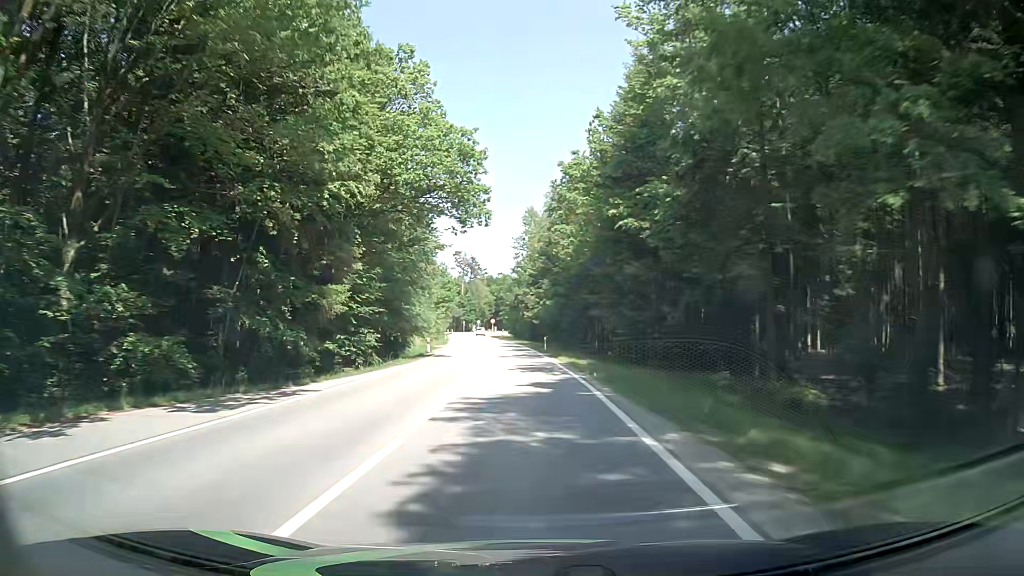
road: tertiary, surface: asphalt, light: Day
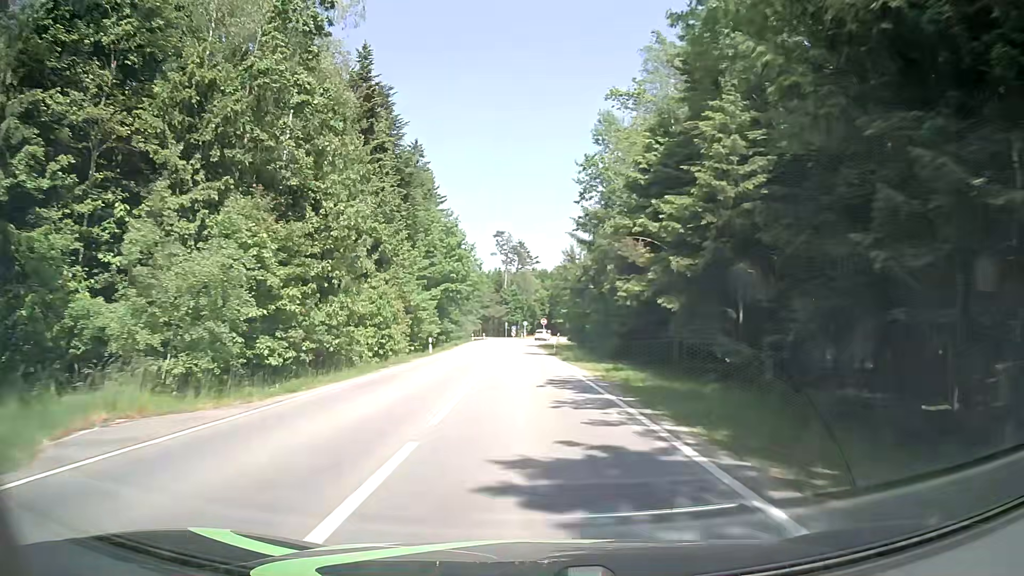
(-2.2, +52.0) m; -5°
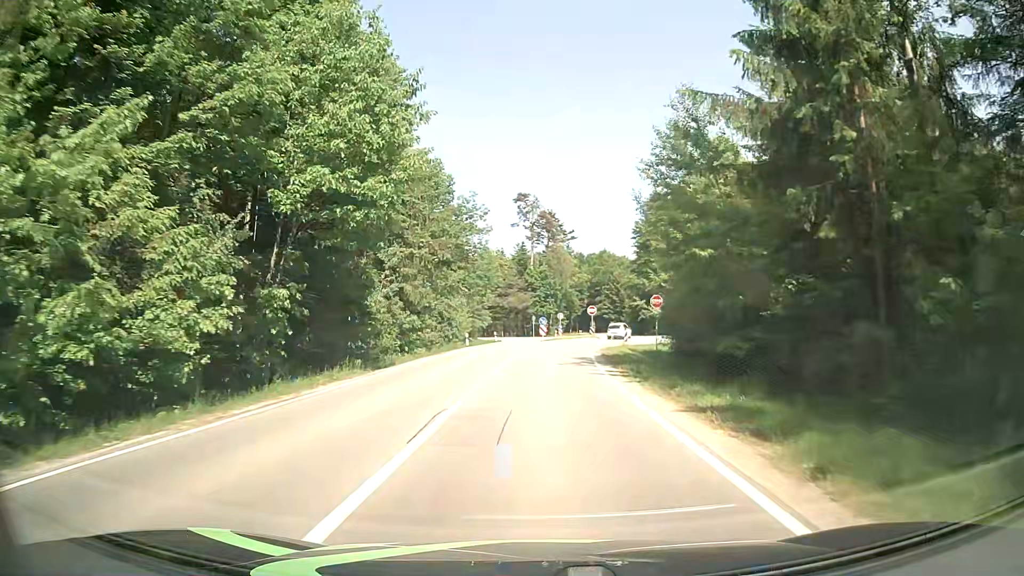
(-1.3, +42.6) m; -3°
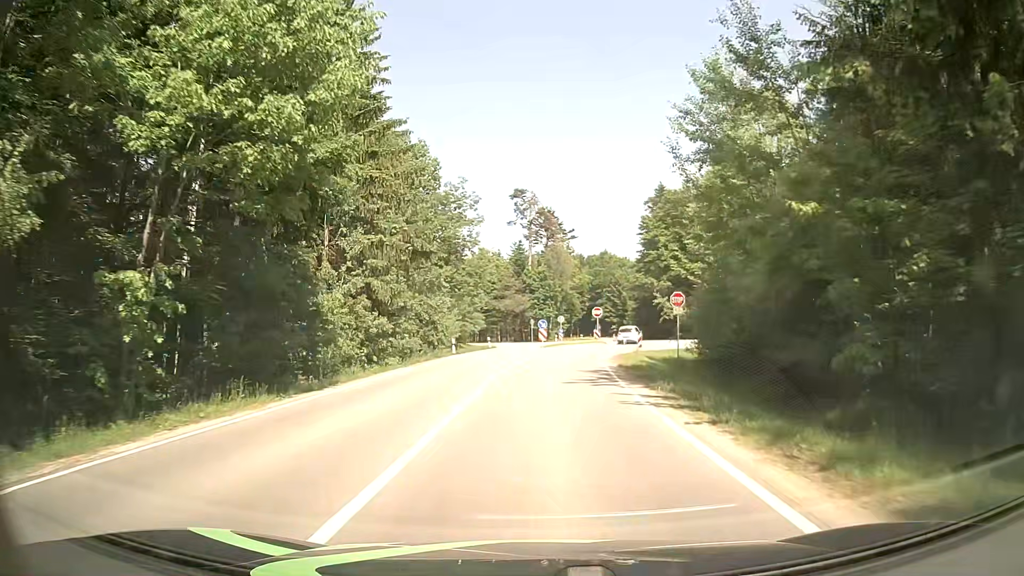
(0.0, +7.5) m; 0°
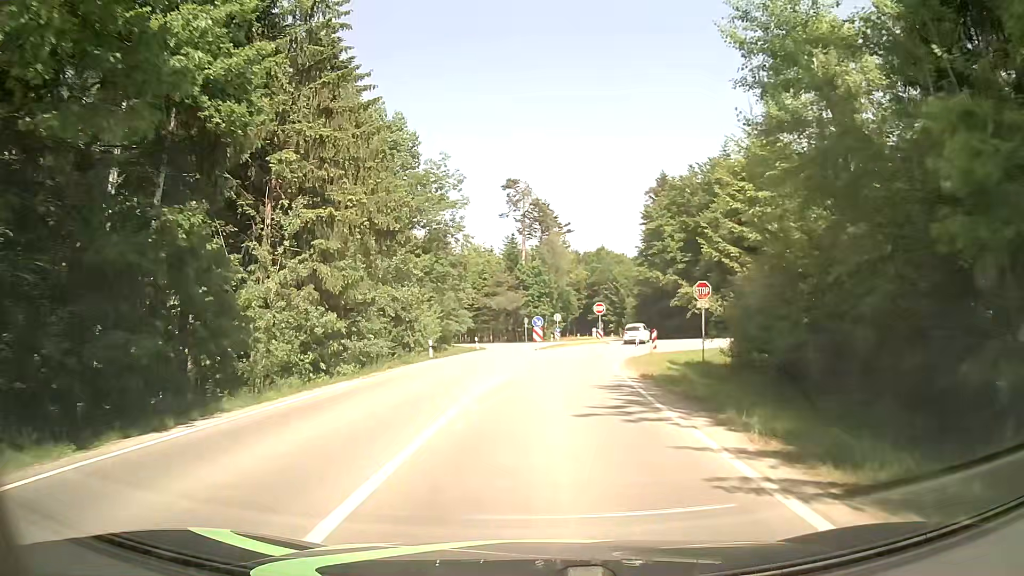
(0.0, +7.2) m; +1°
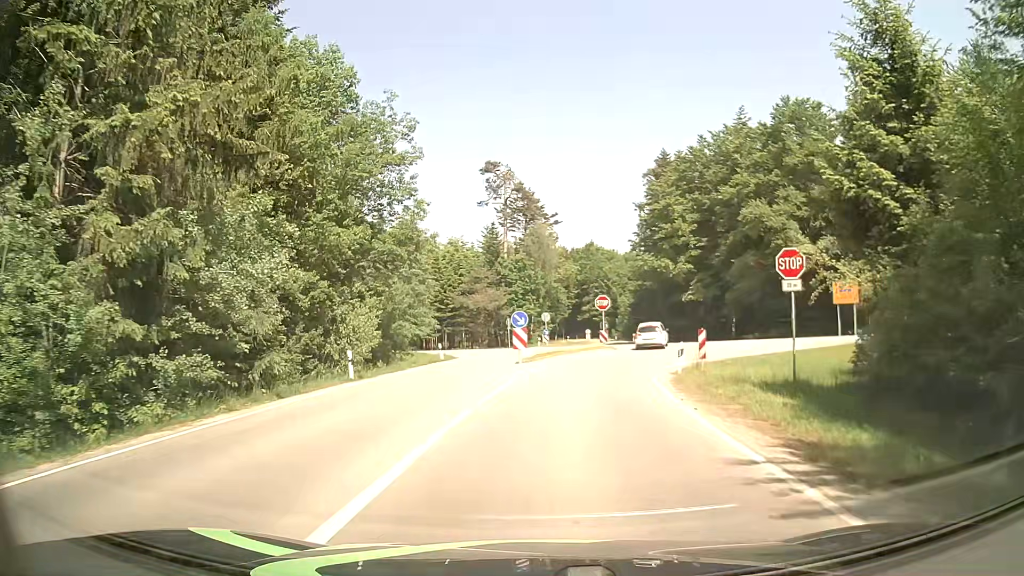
(+0.1, +13.1) m; +1°
